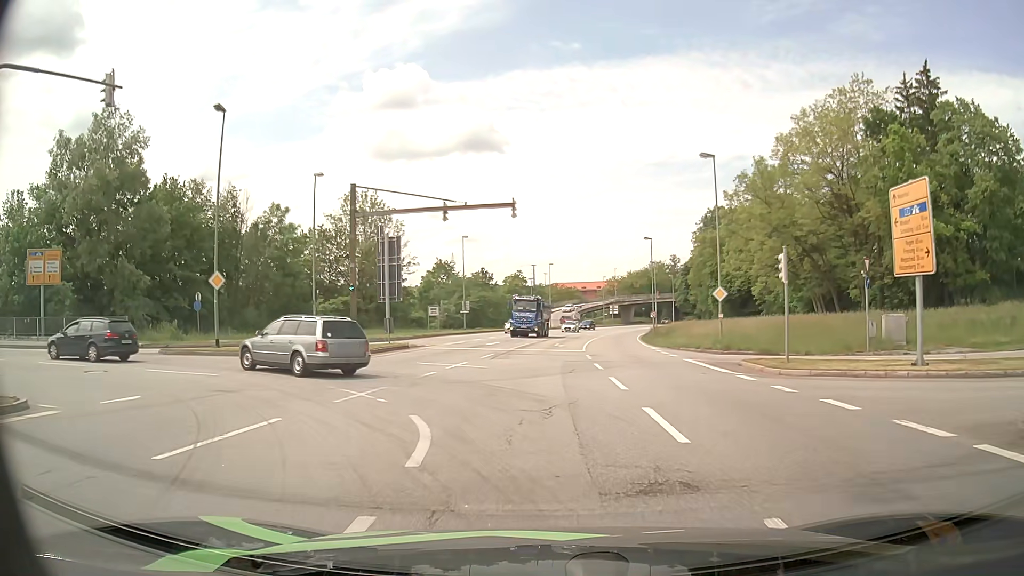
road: primary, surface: asphalt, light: Day
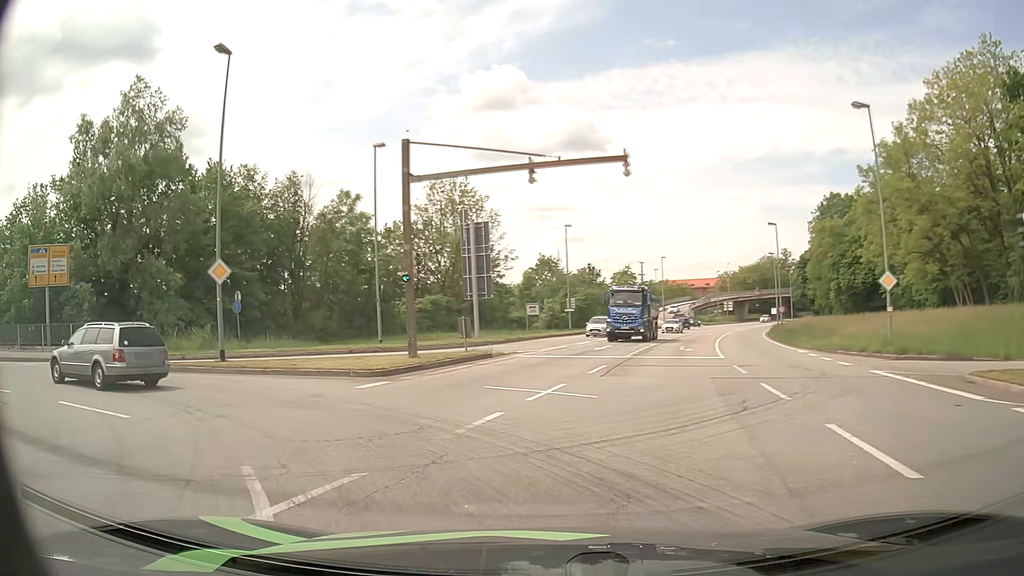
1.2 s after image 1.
(-0.4, +8.0) m; -6°
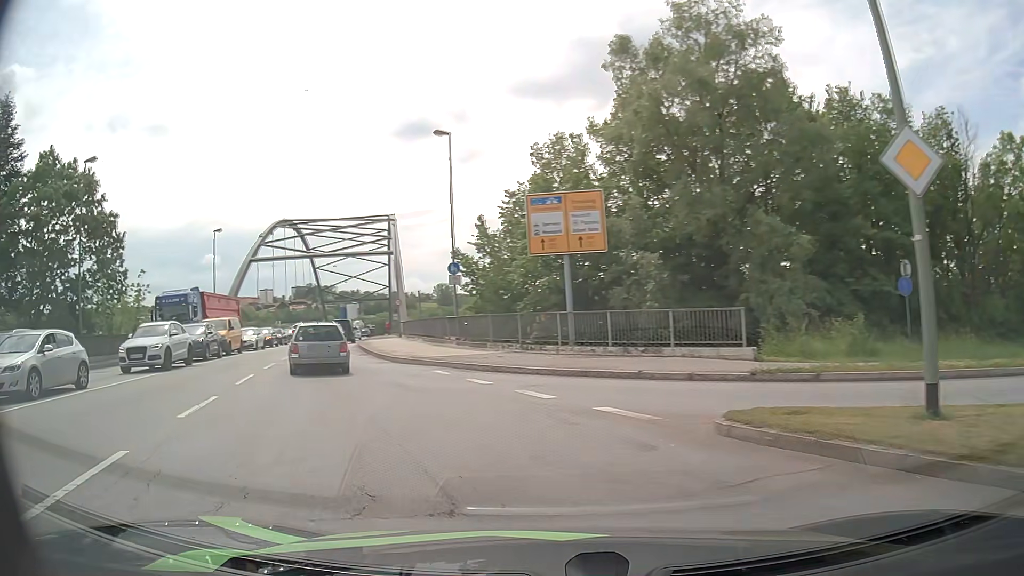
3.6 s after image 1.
(-6.0, +12.2) m; -56°
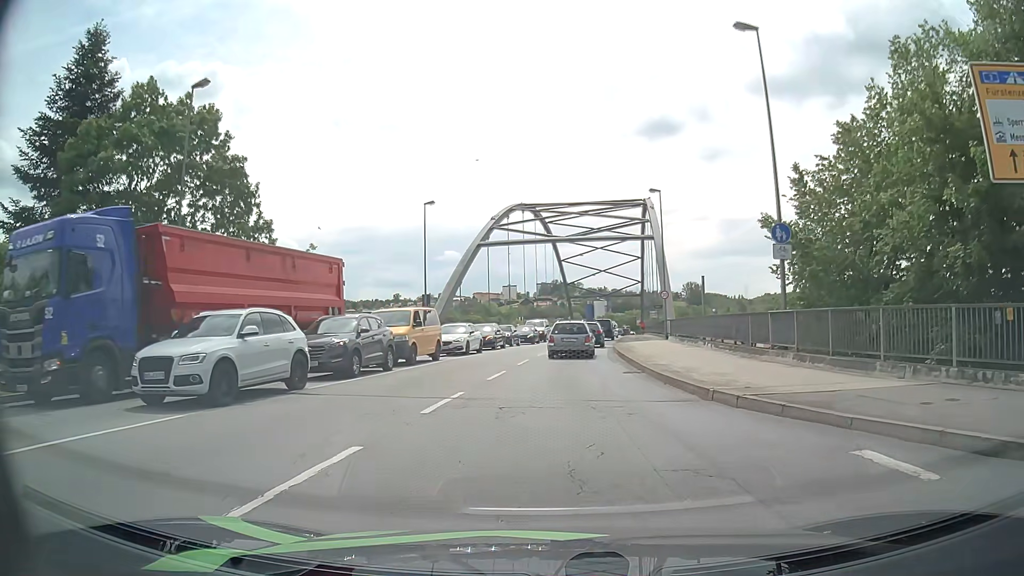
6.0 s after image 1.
(-3.3, +11.9) m; -21°
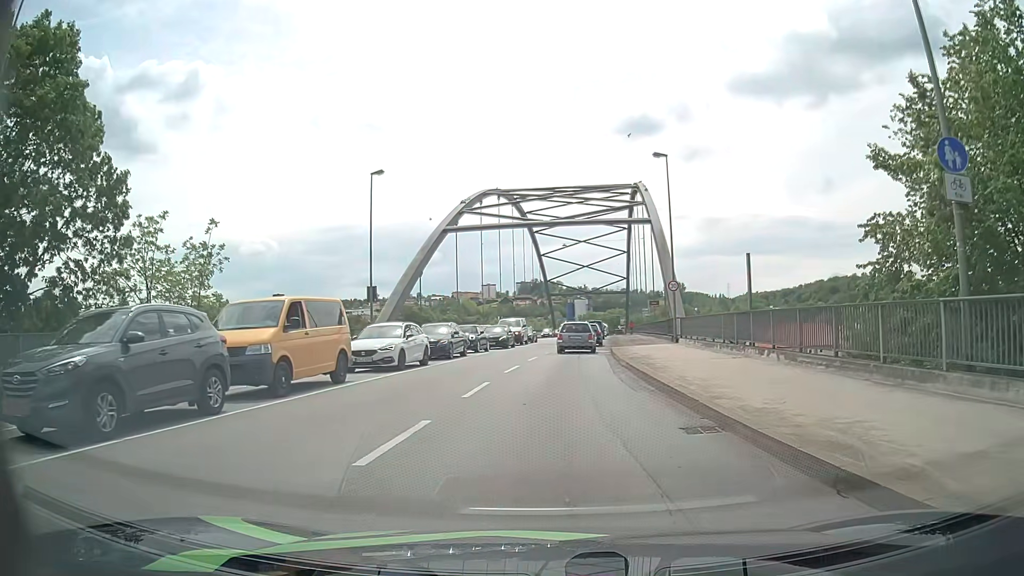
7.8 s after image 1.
(0.0, +10.0) m; +1°
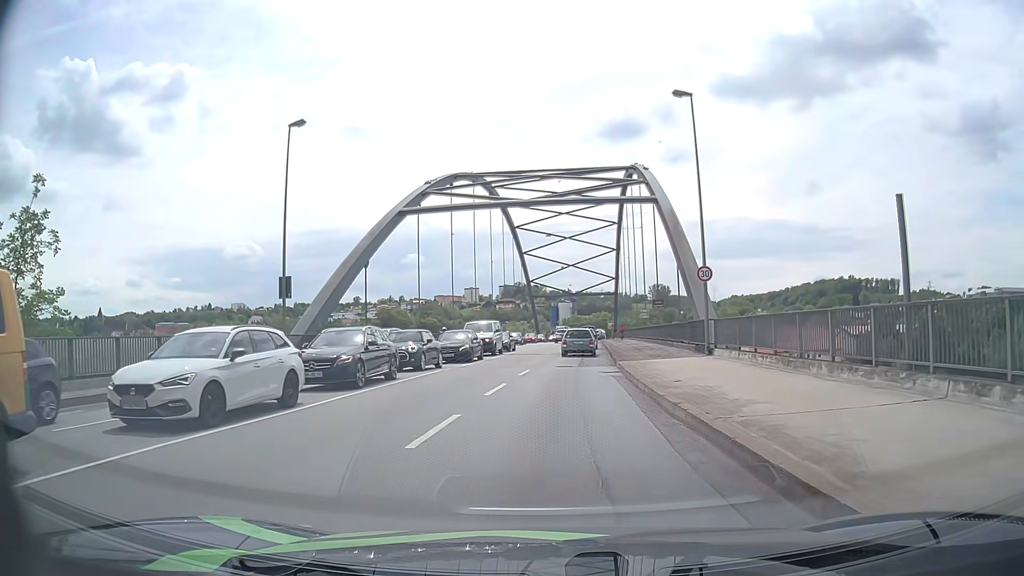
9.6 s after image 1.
(+0.1, +10.8) m; +2°
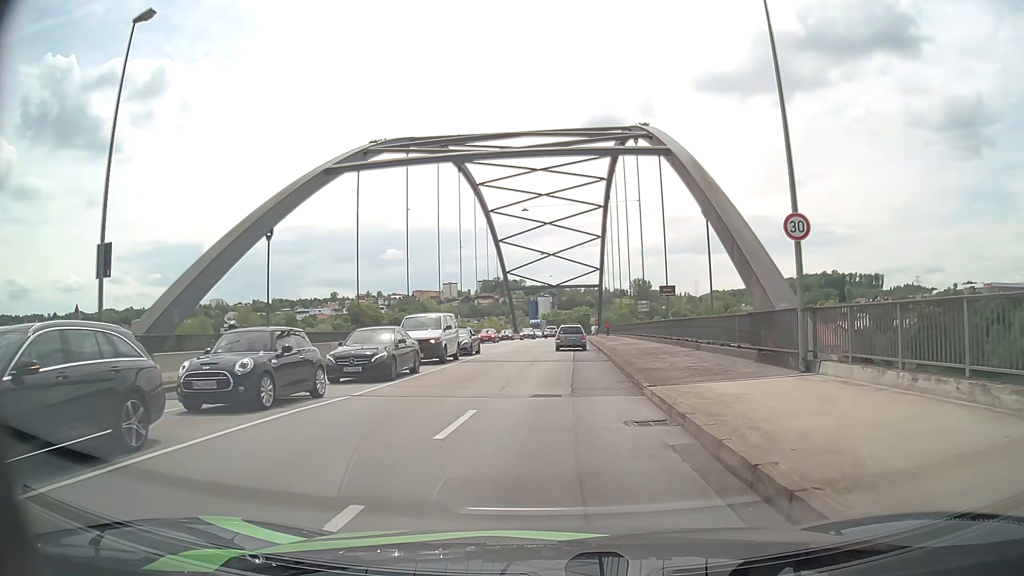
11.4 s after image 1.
(+0.1, +11.5) m; 0°
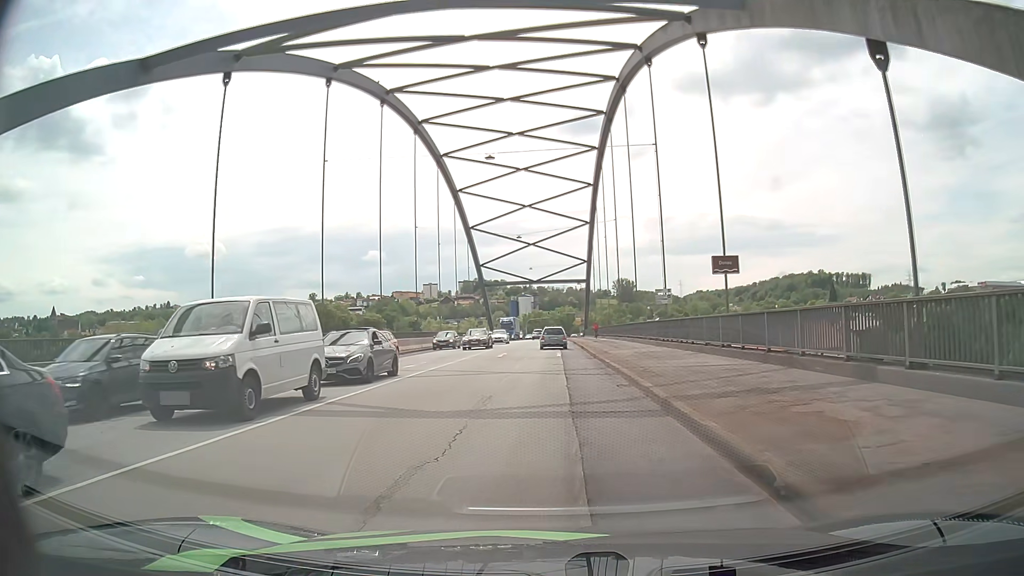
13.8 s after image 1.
(+0.6, +16.0) m; +4°
(0, +10) (0, +20) (0, +30) (-1, +40) (-1, +50) (-1, +60) (-1, +70) (-1, +80) (-1, +90) (-1, +100) m
